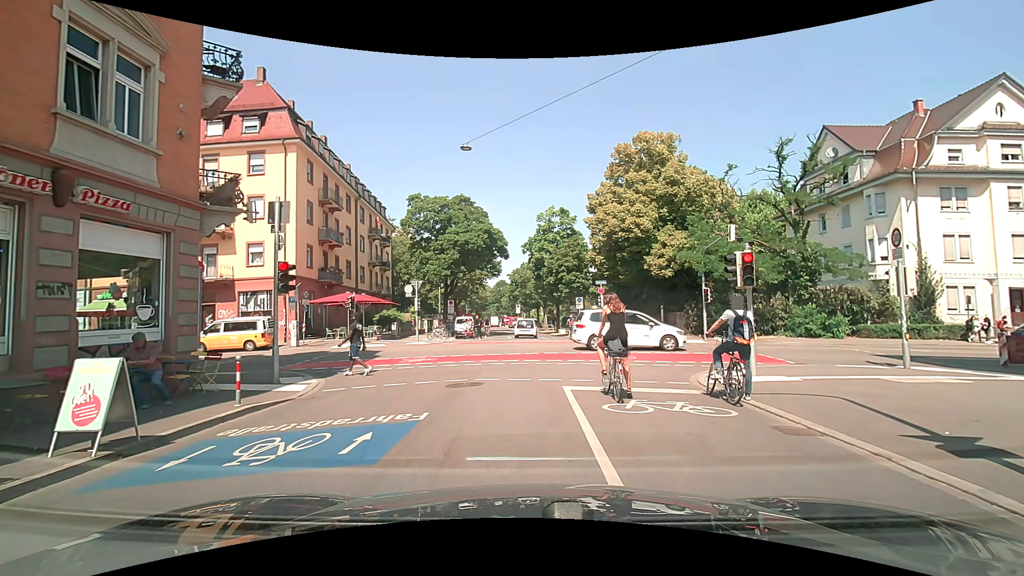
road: residential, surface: asphalt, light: Day
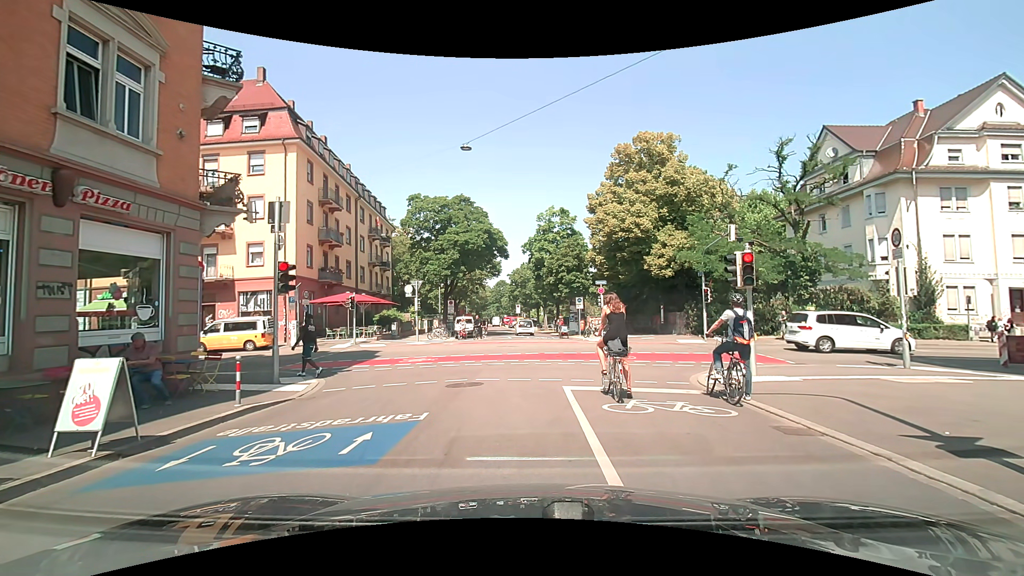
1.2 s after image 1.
(0.0, 0.0) m; 0°
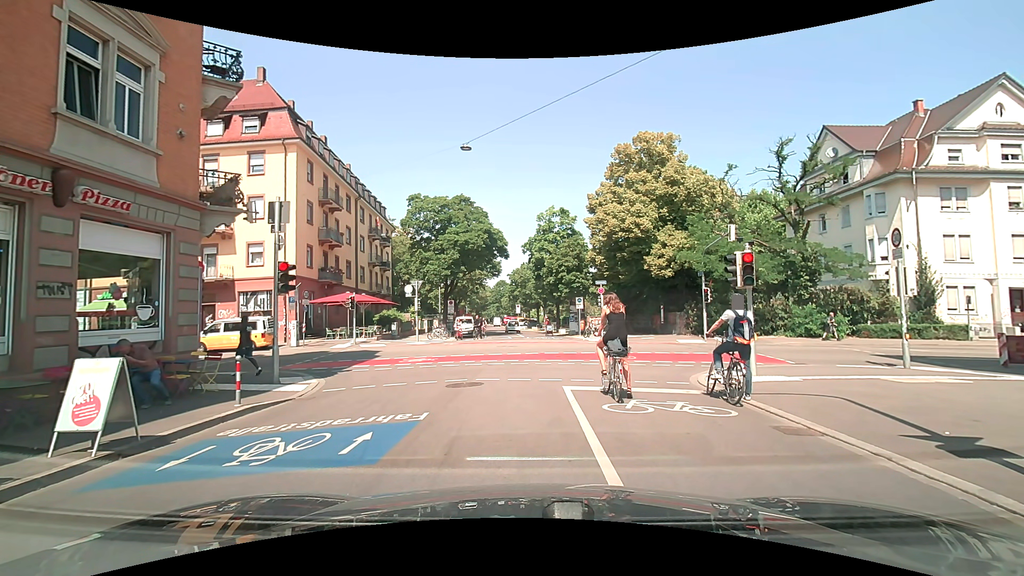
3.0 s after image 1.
(0.0, 0.0) m; 0°
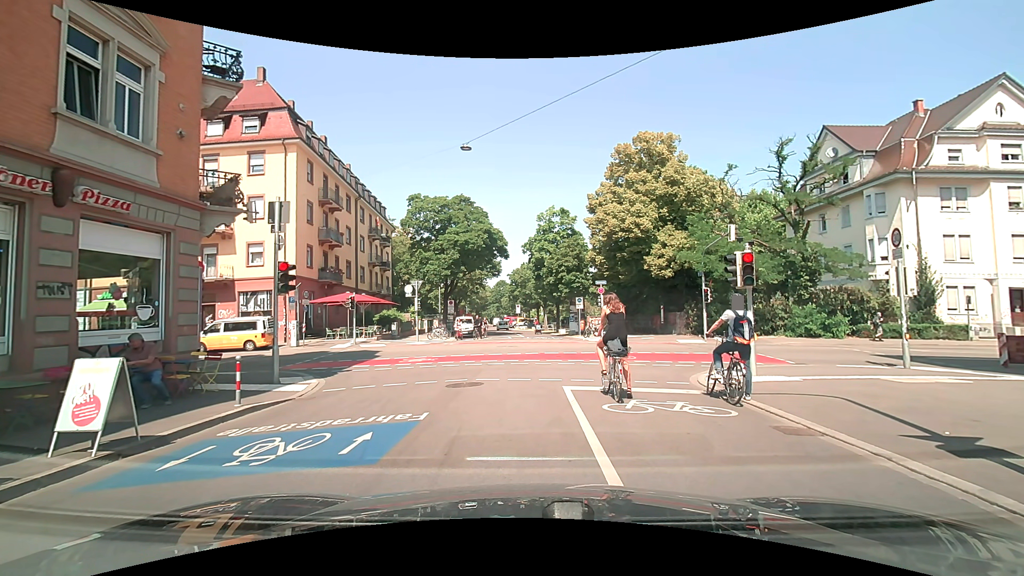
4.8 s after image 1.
(0.0, 0.0) m; 0°
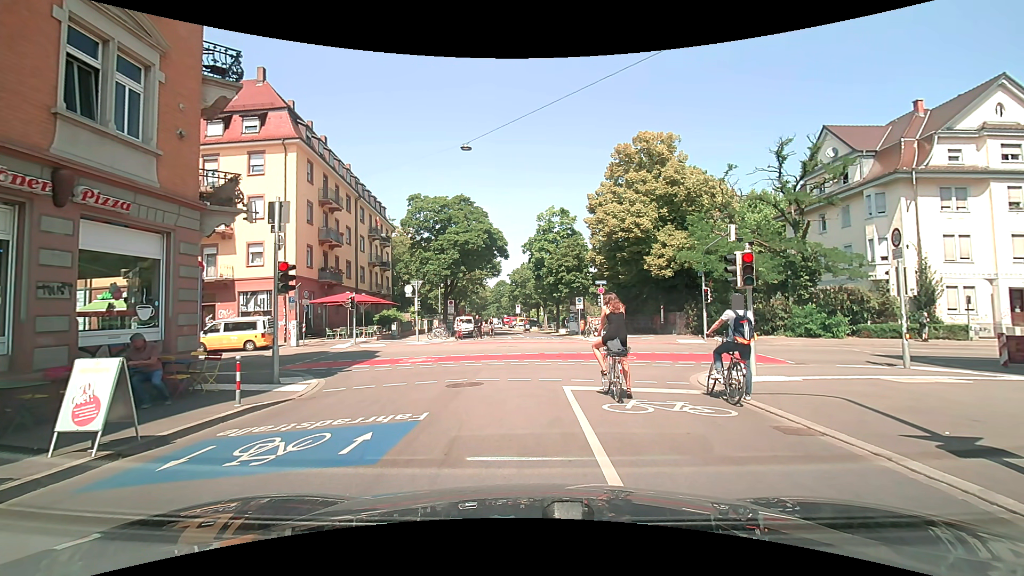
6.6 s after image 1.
(0.0, 0.0) m; 0°
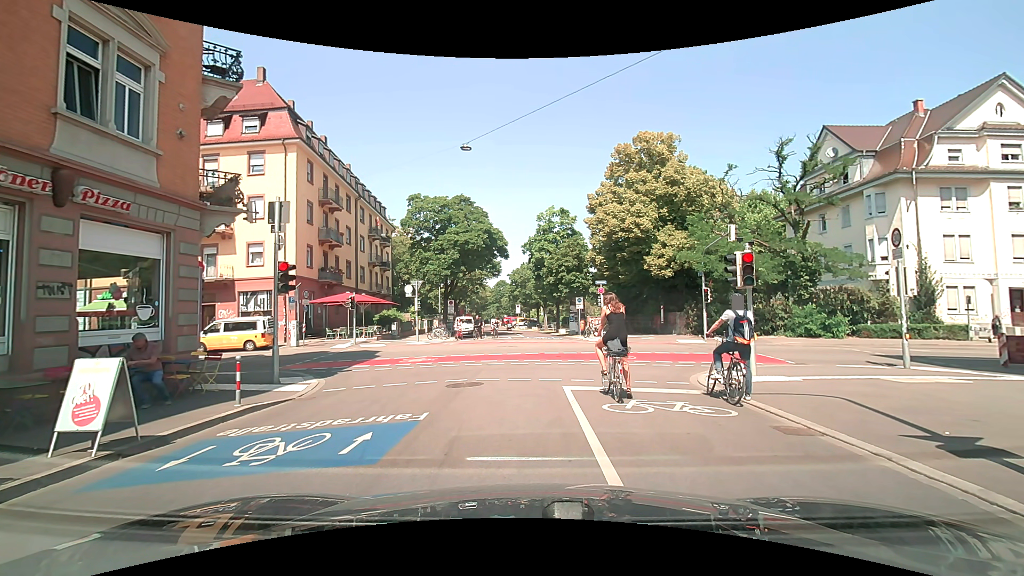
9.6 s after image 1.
(0.0, 0.0) m; 0°
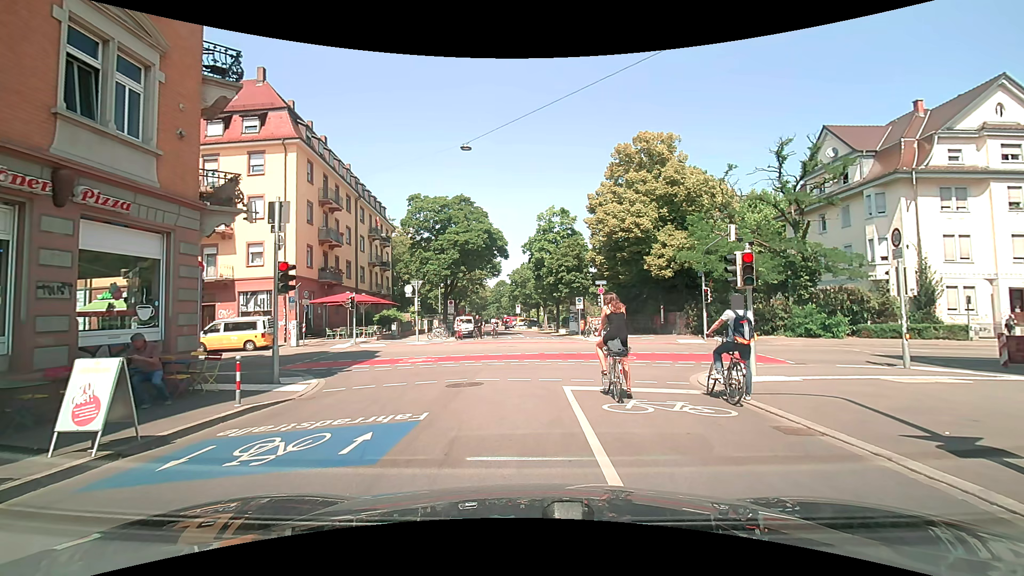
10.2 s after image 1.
(0.0, 0.0) m; 0°
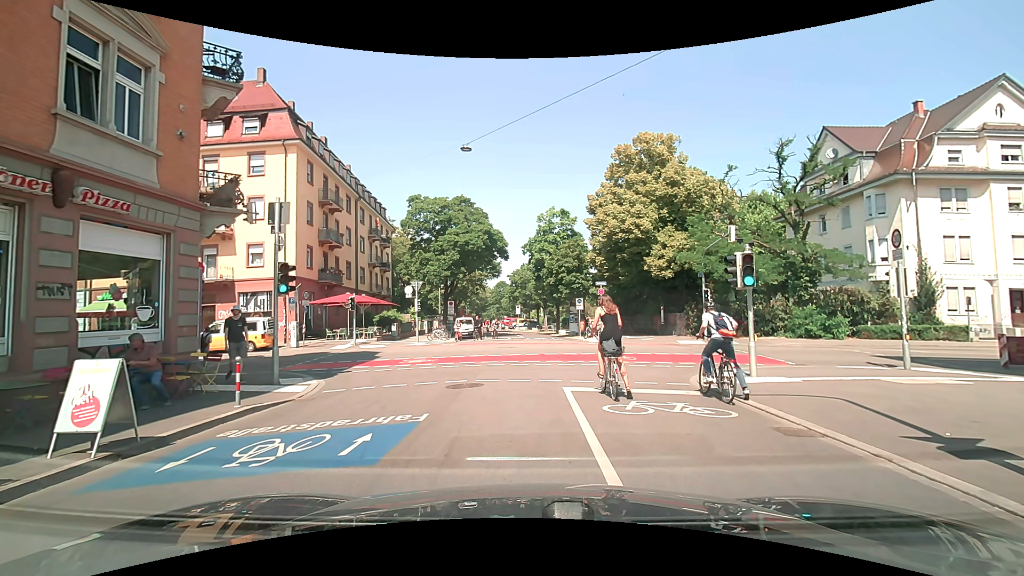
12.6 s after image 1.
(0.0, 0.0) m; 0°
